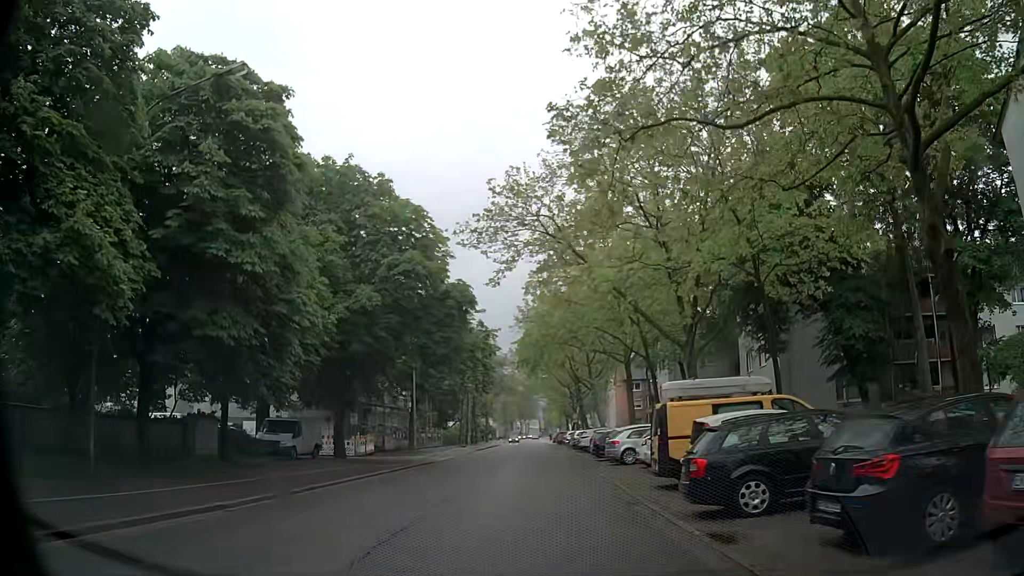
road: secondary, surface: asphalt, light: Day
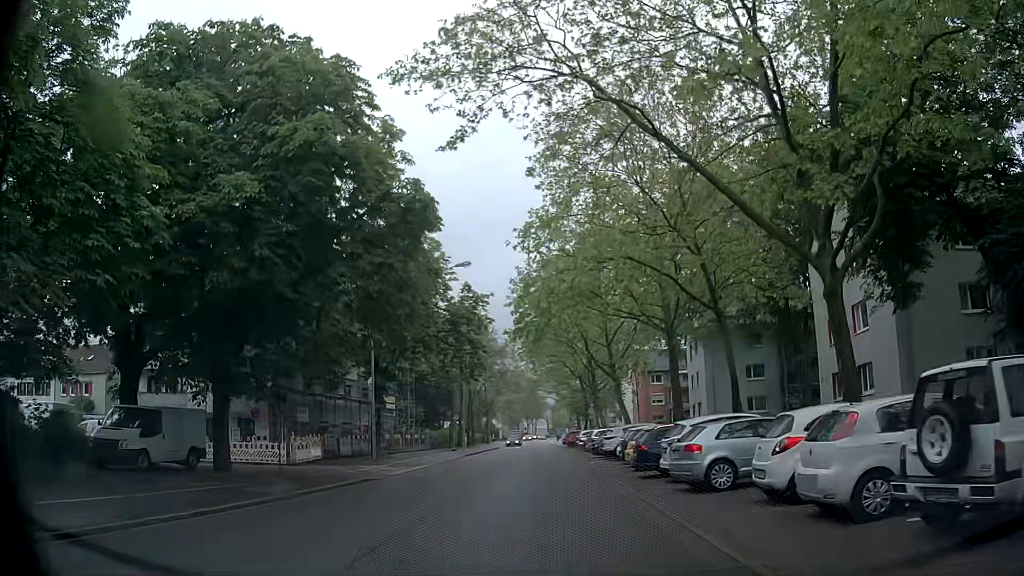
(0.0, +13.4) m; 0°
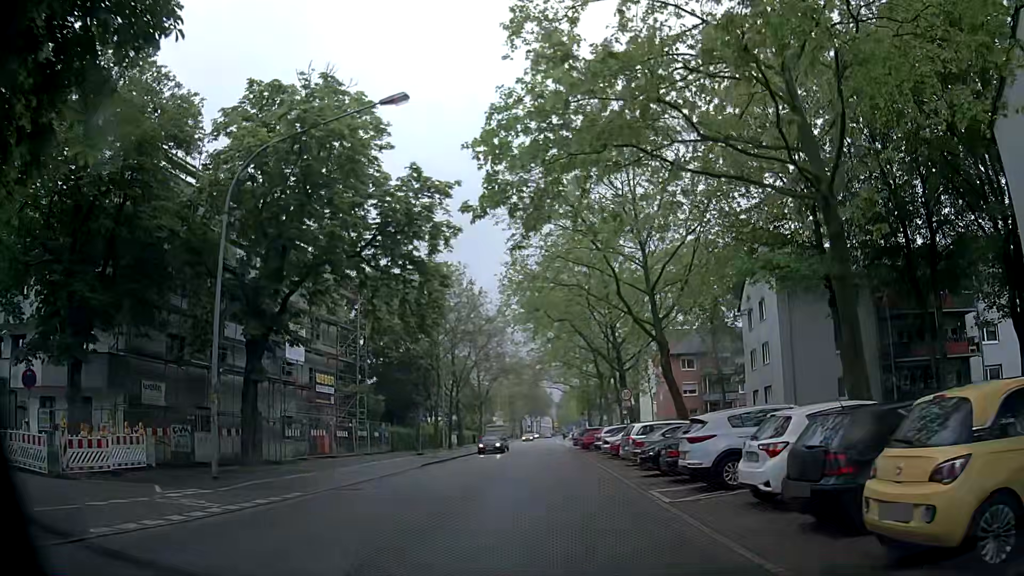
(-0.2, +17.9) m; 0°
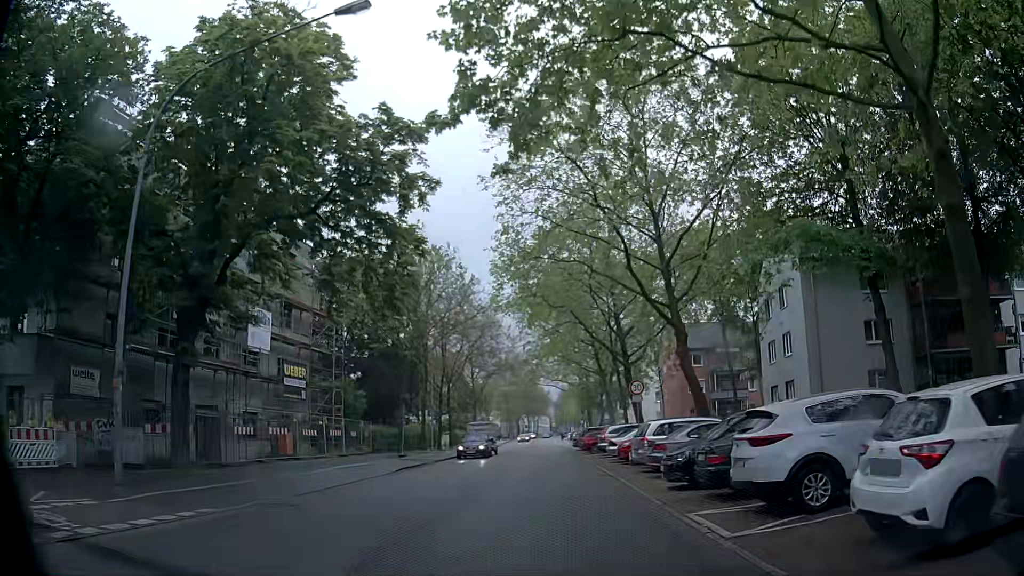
(0.0, +4.5) m; +1°
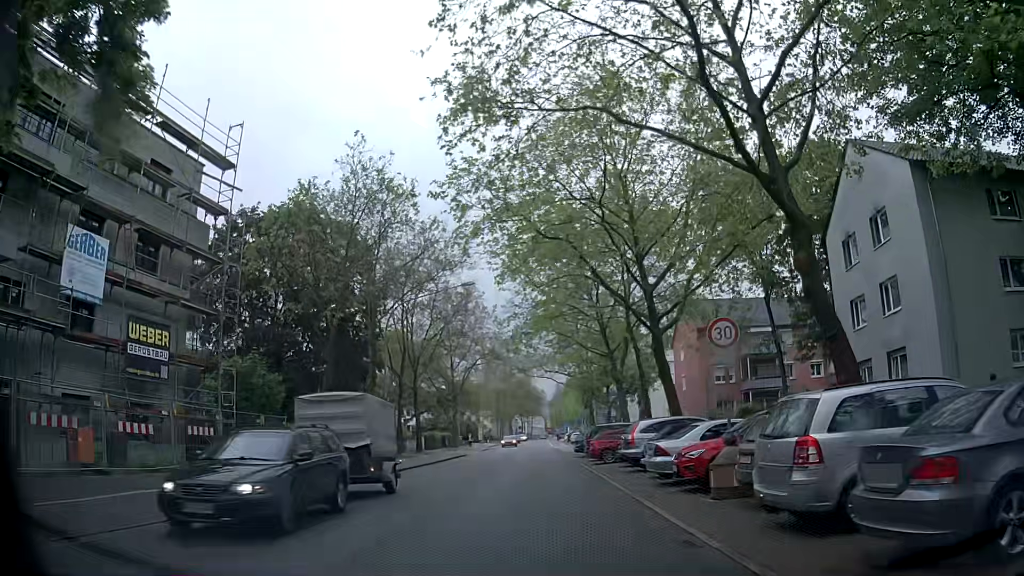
(-0.3, +13.4) m; 0°
(0, +10) (-1, +20) (-1, +30) (-2, +40) (-2, +50) (-2, +60) (-3, +70) (-3, +80) (-3, +90) (-4, +100) m
